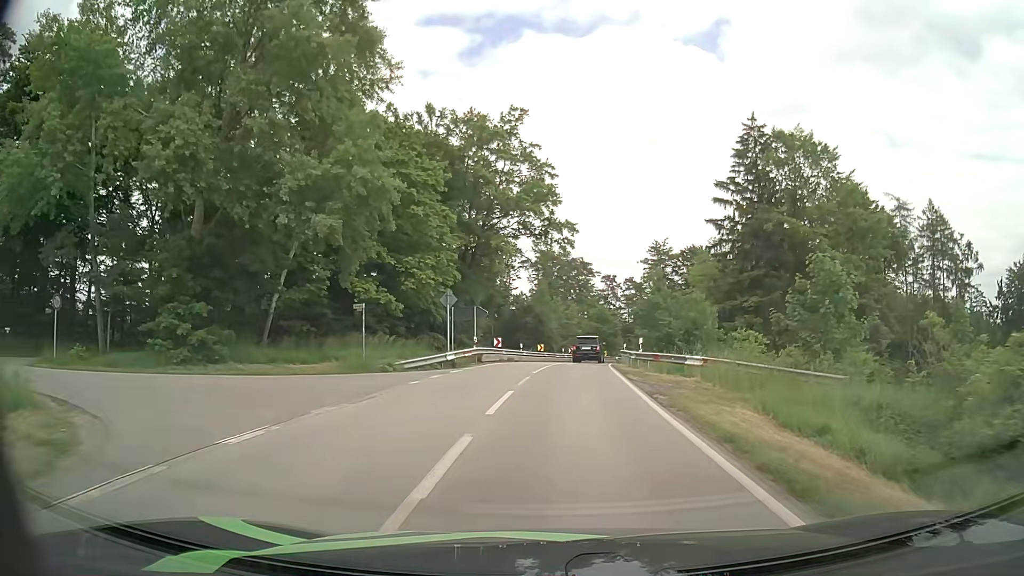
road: secondary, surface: asphalt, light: Day
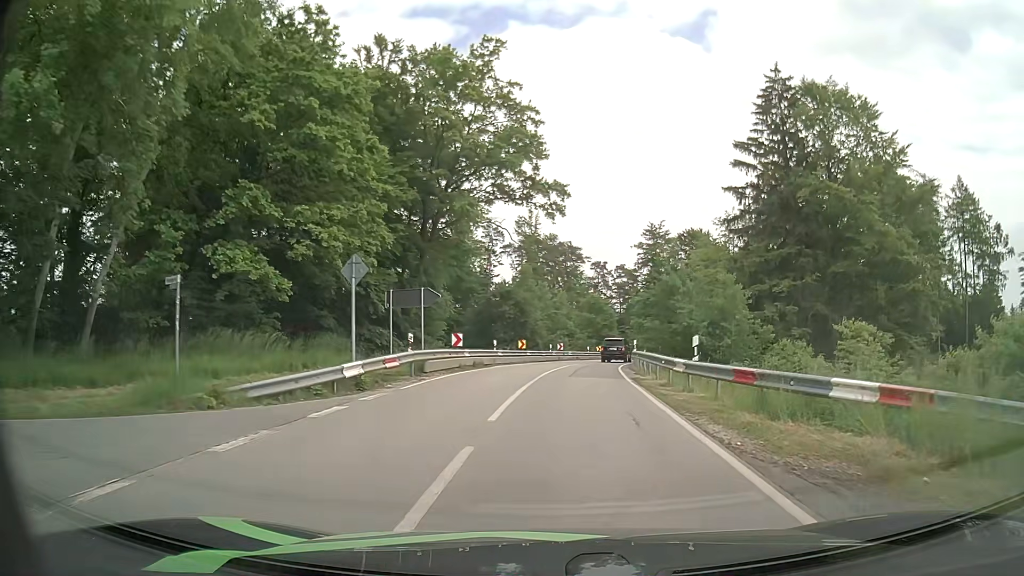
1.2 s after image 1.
(+0.1, +12.5) m; +1°
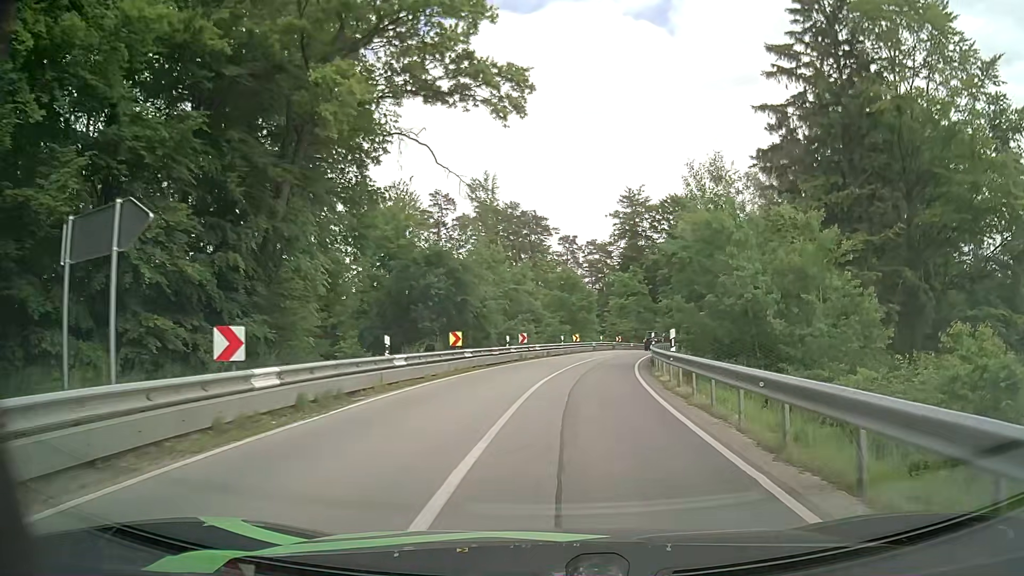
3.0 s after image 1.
(+0.5, +18.2) m; +3°
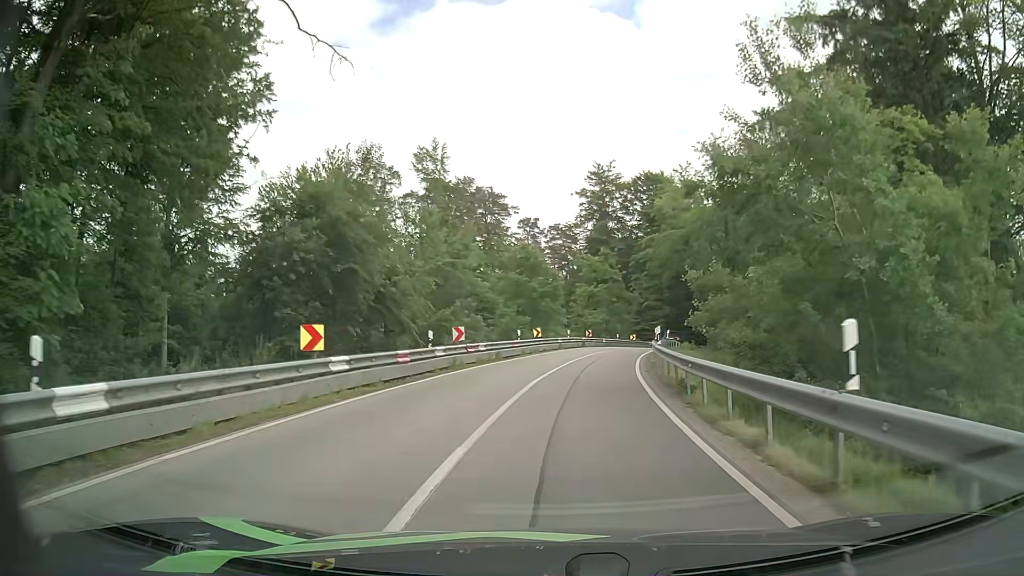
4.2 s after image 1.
(+0.3, +12.1) m; +2°
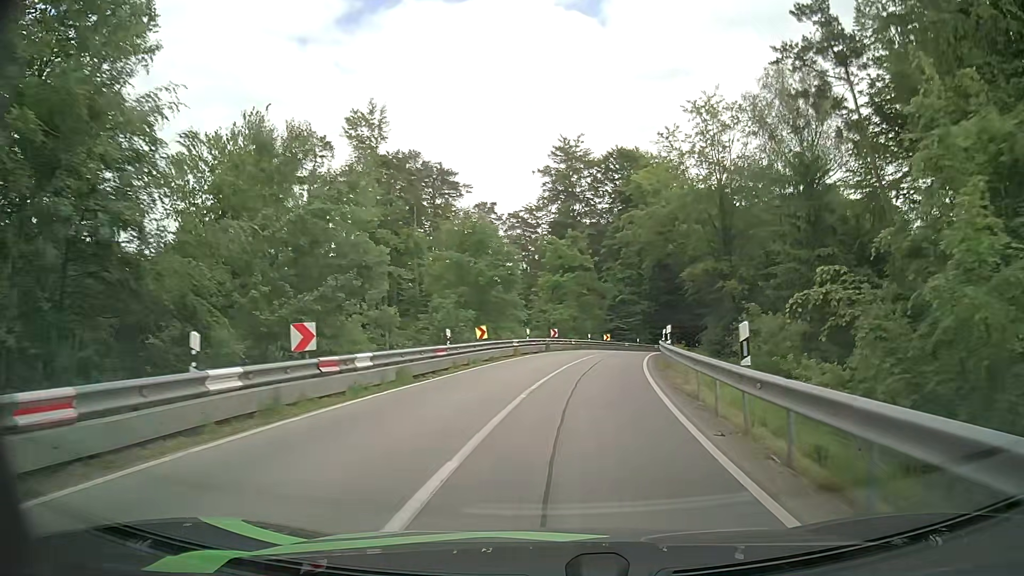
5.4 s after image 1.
(+0.4, +12.9) m; +3°
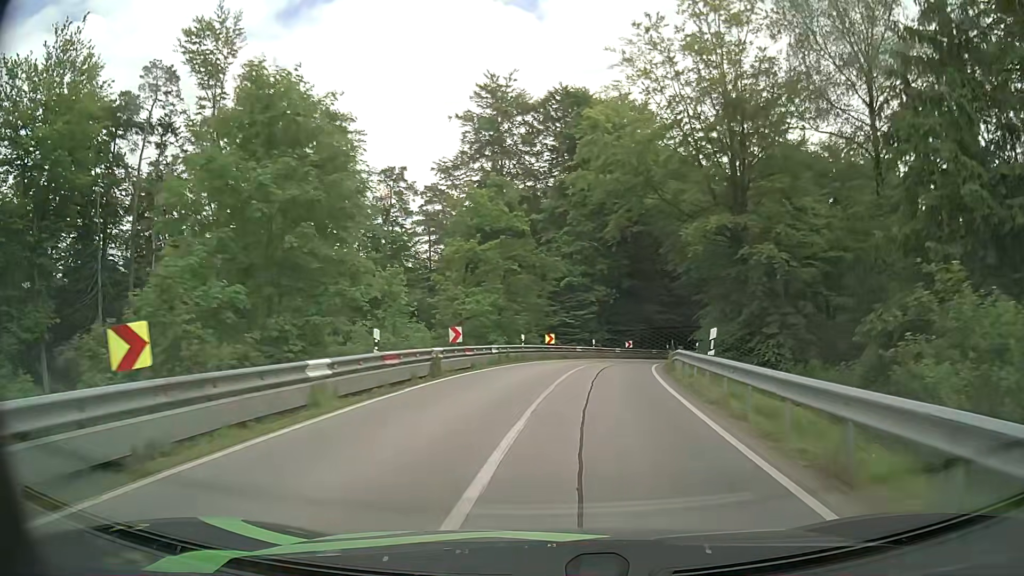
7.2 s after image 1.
(+1.2, +21.1) m; +6°
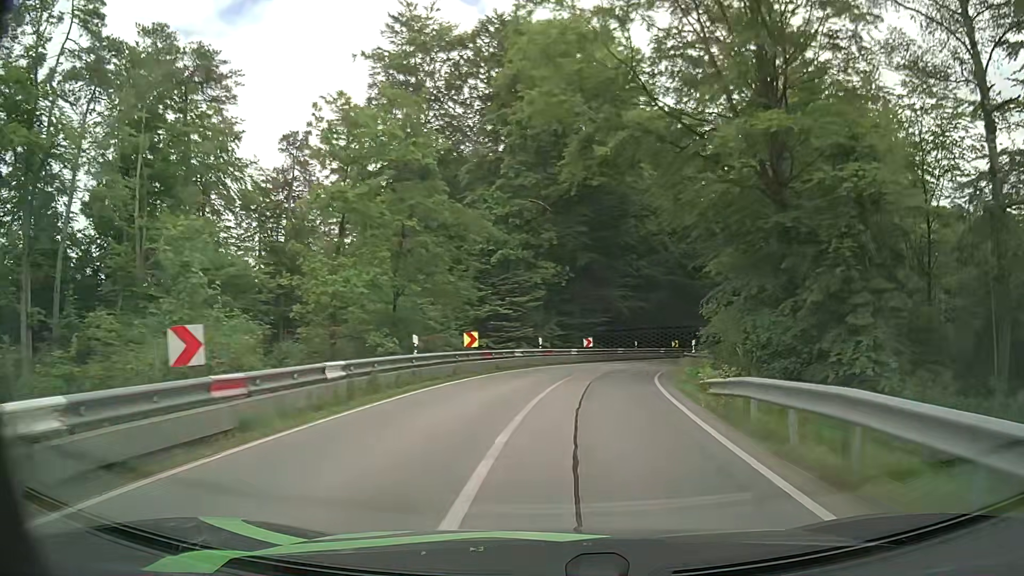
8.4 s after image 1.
(+0.5, +14.6) m; +4°
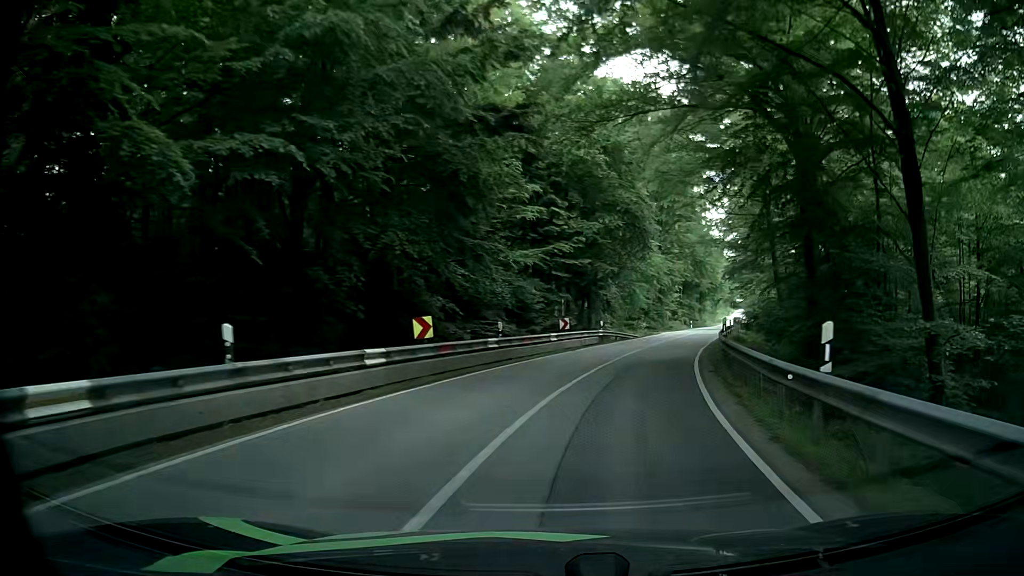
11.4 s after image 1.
(+6.4, +37.3) m; +21°
(+1, +10) (+3, +20) (+6, +29) (+9, +39) (+12, +48) (+15, +58) (+19, +67) (+22, +77) (+25, +86) (+28, +96) m
